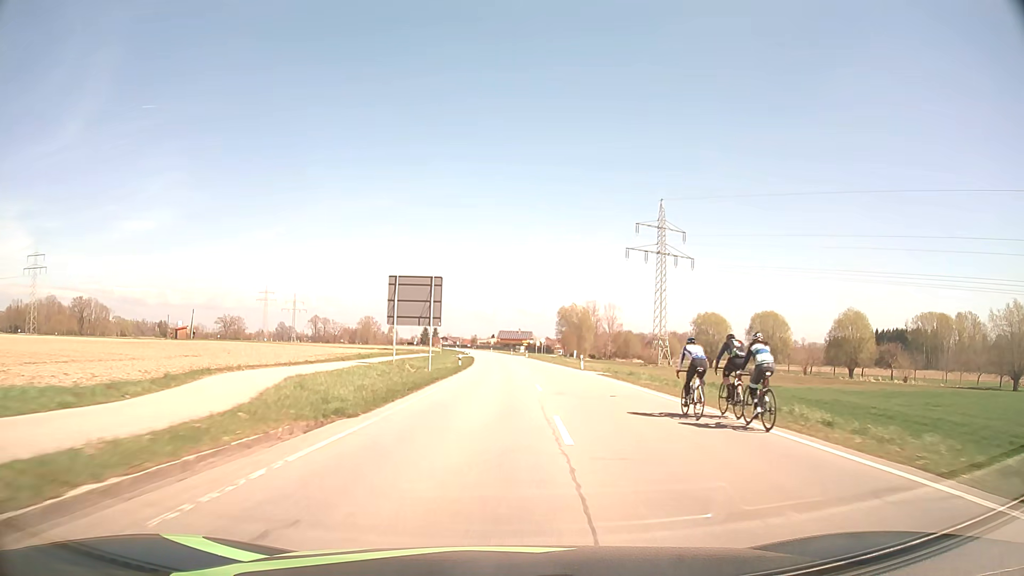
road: secondary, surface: asphalt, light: Day
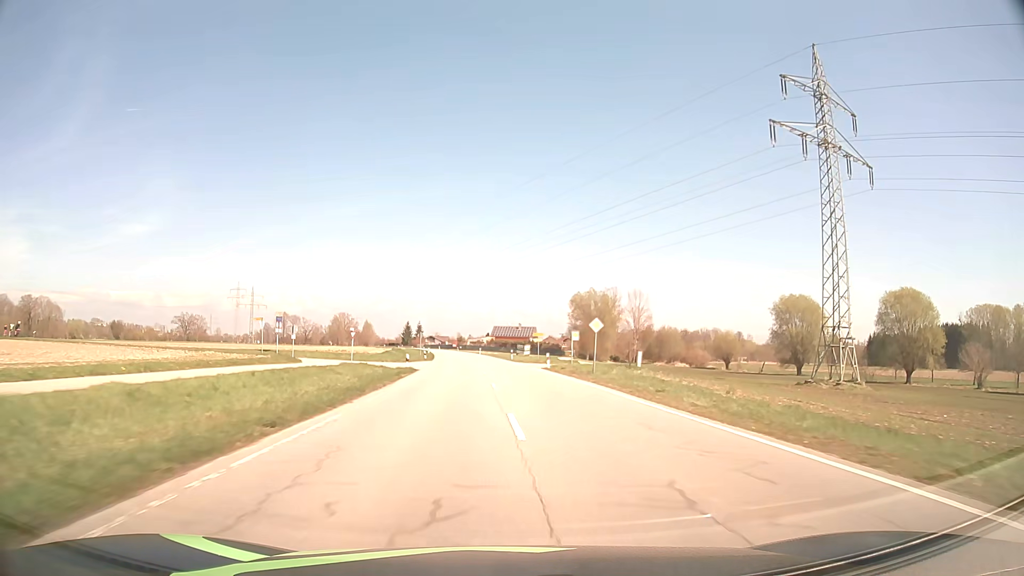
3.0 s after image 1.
(+0.4, +60.4) m; 0°
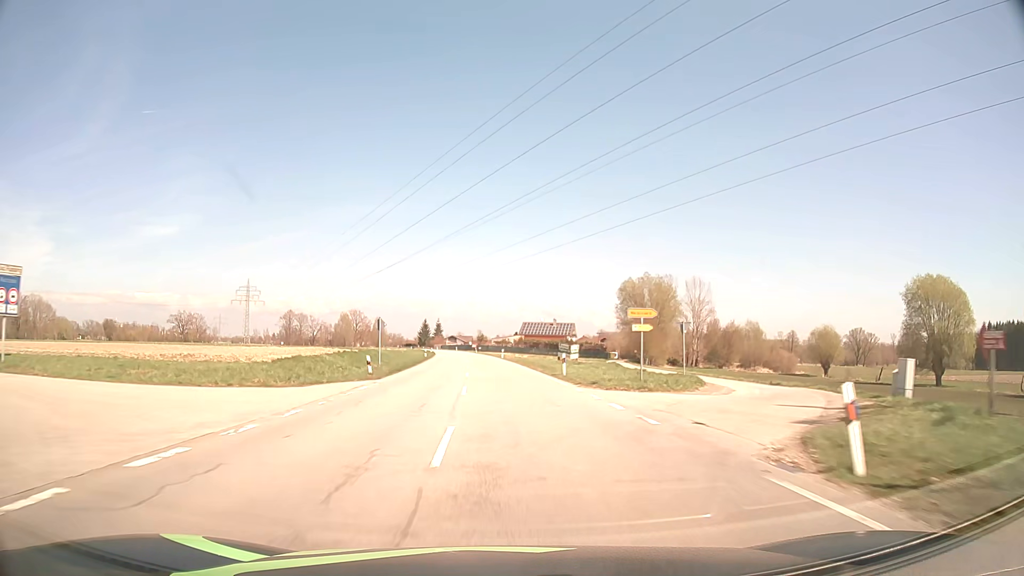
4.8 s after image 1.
(-0.6, +39.1) m; -2°
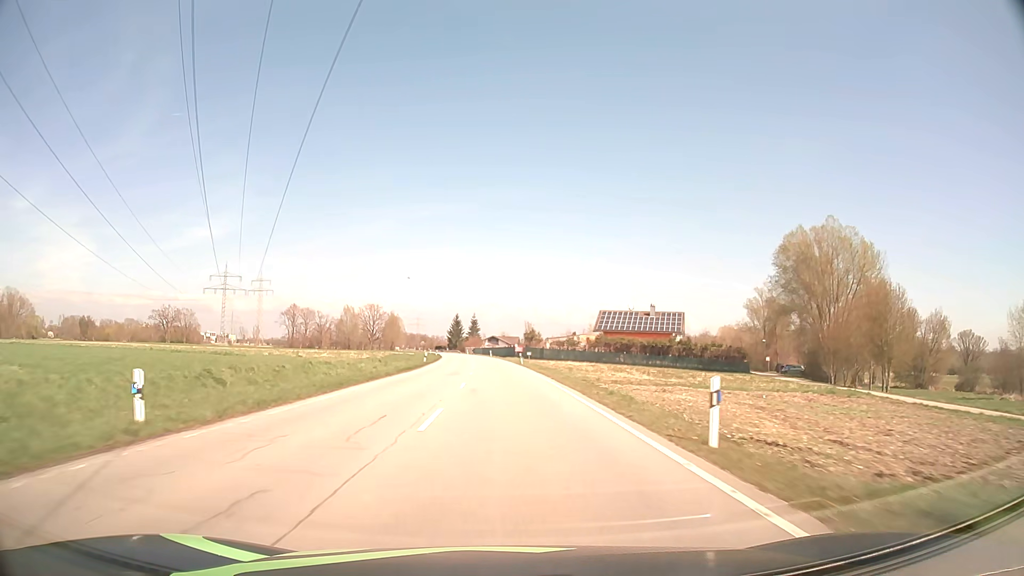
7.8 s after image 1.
(-2.7, +68.5) m; -4°
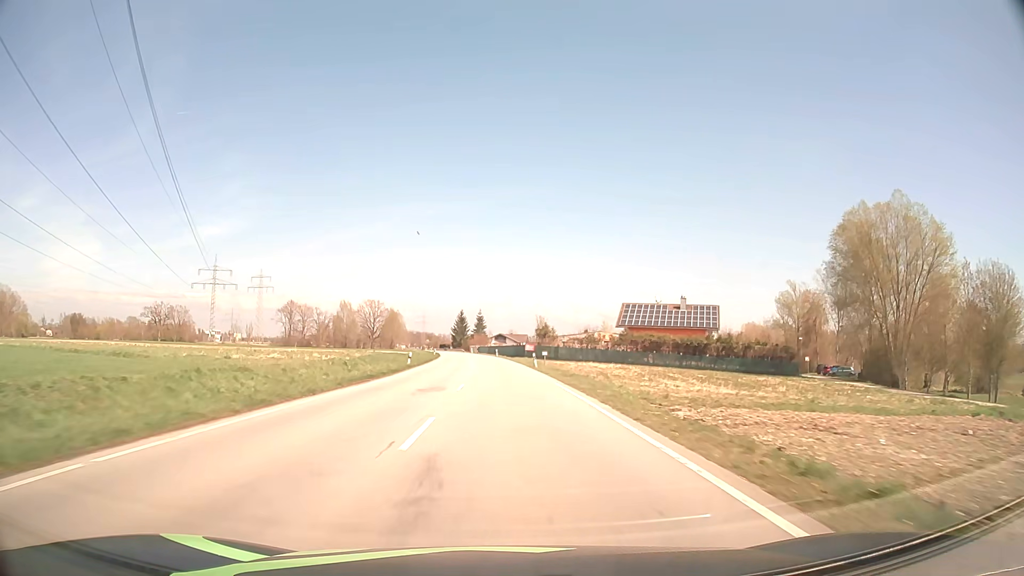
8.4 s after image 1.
(-0.1, +14.1) m; -1°
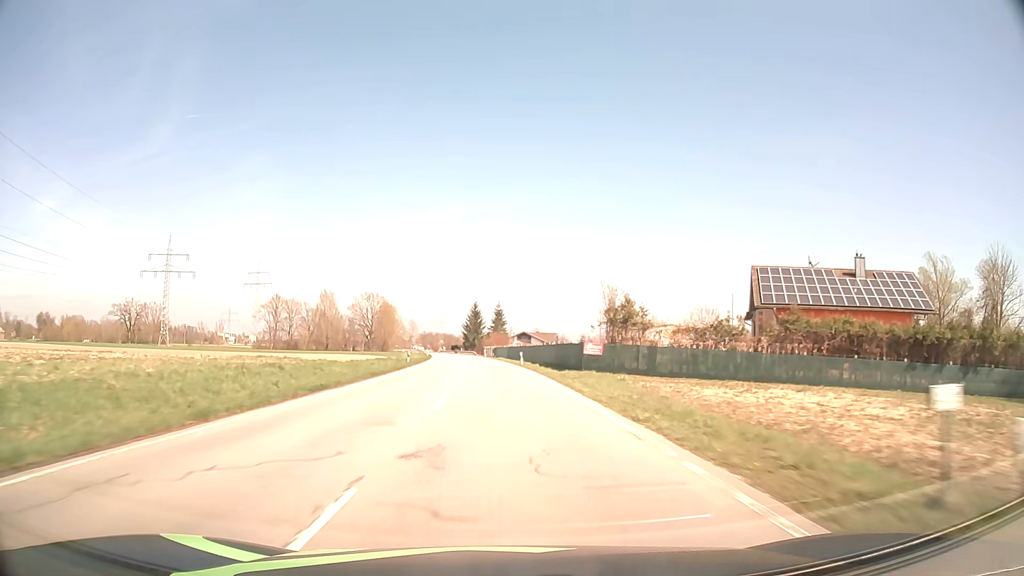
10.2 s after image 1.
(-0.6, +43.3) m; -2°
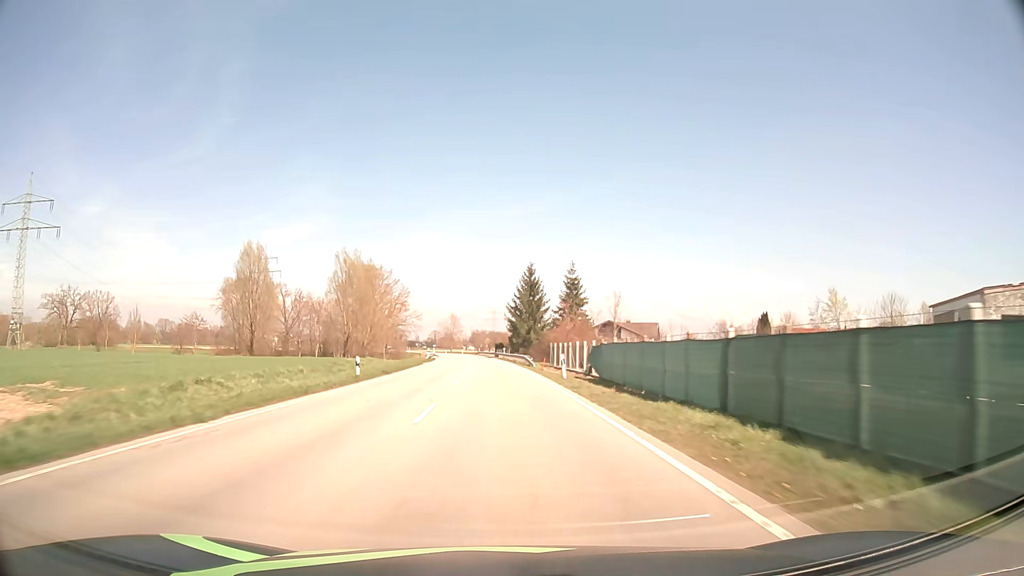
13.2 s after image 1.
(-3.1, +74.5) m; -5°
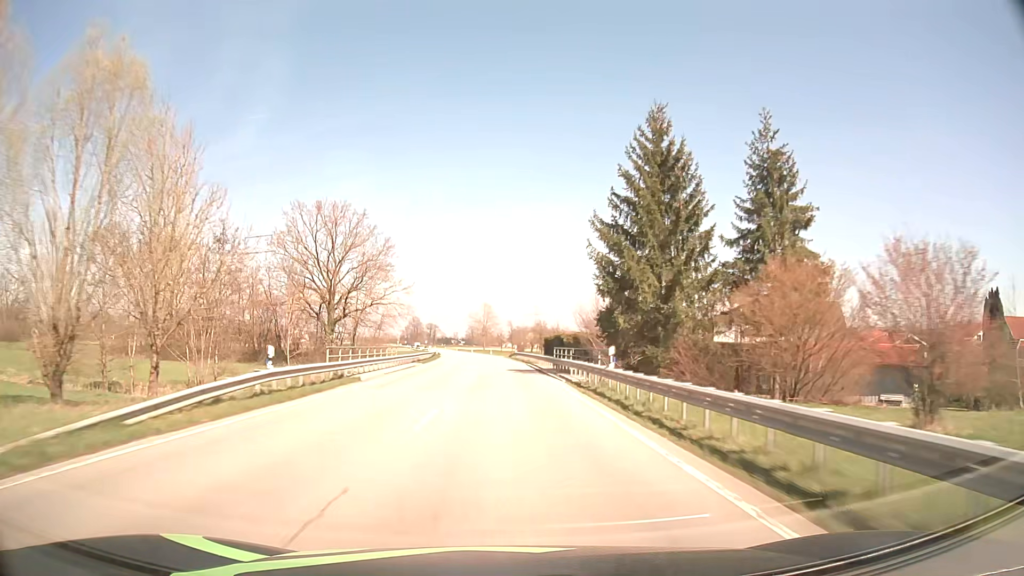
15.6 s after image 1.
(-2.0, +61.7) m; -4°
(0, +10) (0, +20) (0, +30) (-1, +40) (-1, +50) (-1, +60) (-2, +70) (-2, +80) (-3, +90) (-4, +100) m
